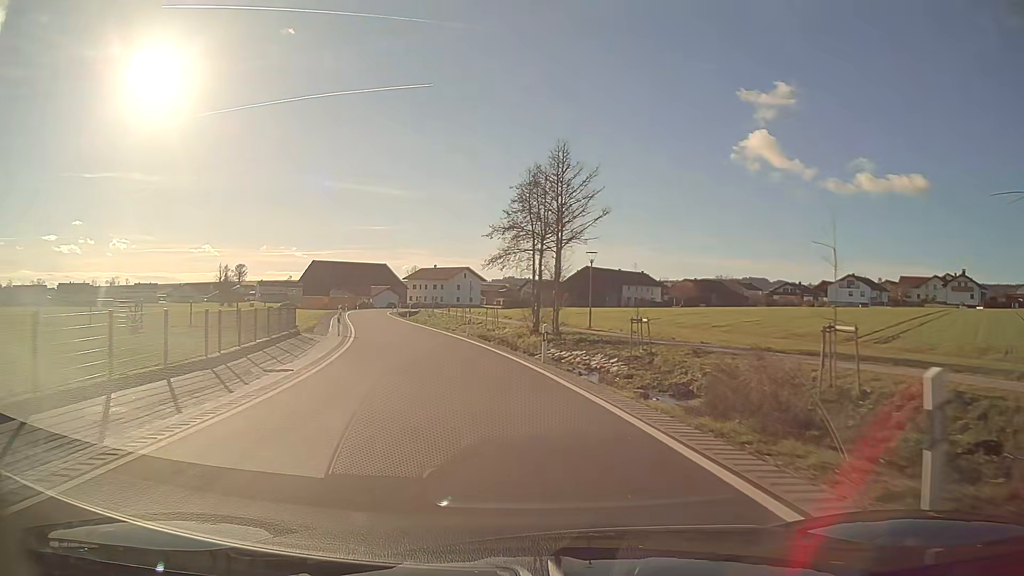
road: secondary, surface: asphalt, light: Day
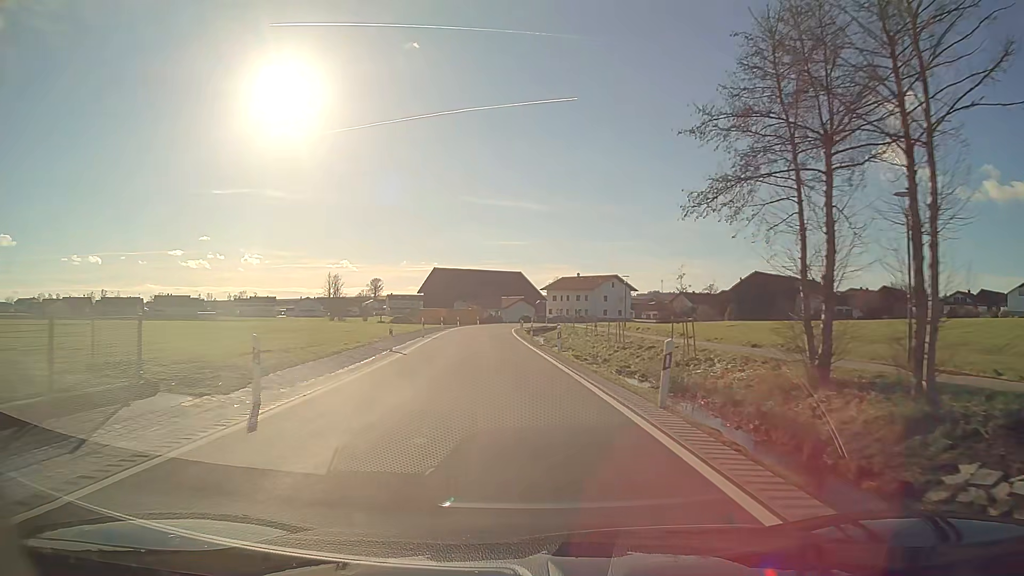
(-2.5, +22.9) m; -11°
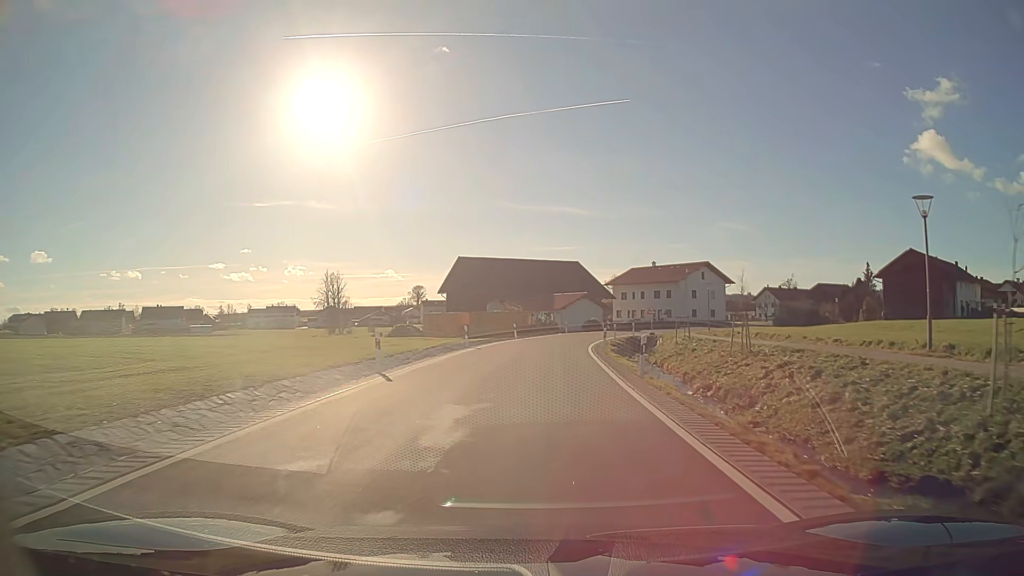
(-1.9, +39.2) m; -3°
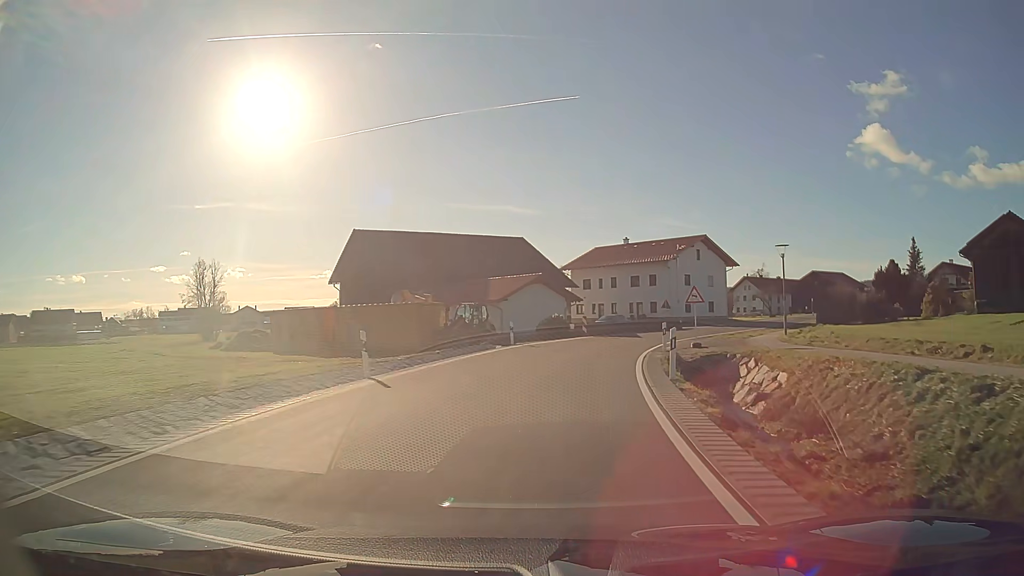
(+1.2, +31.1) m; +6°
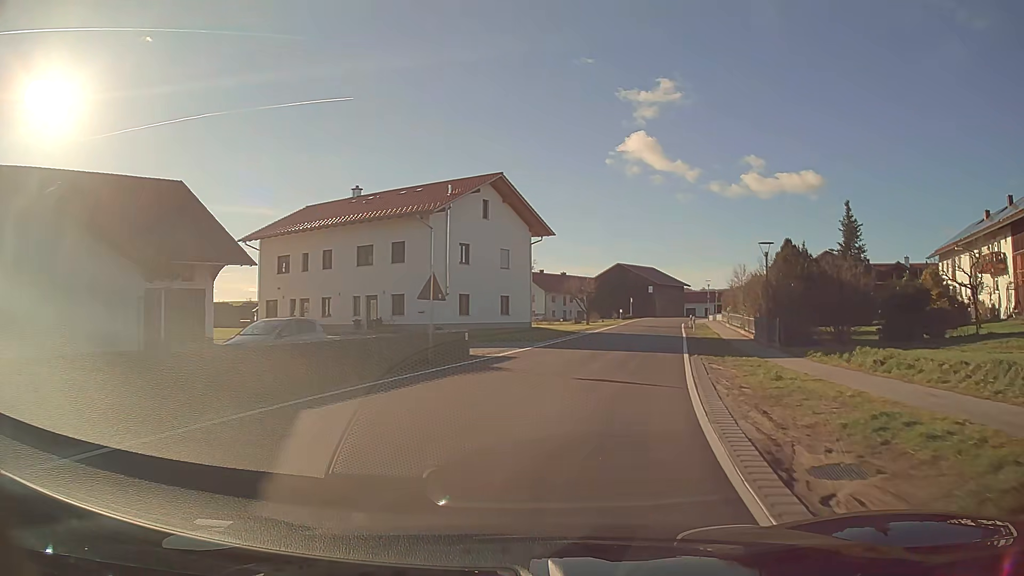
(+6.5, +35.8) m; +22°
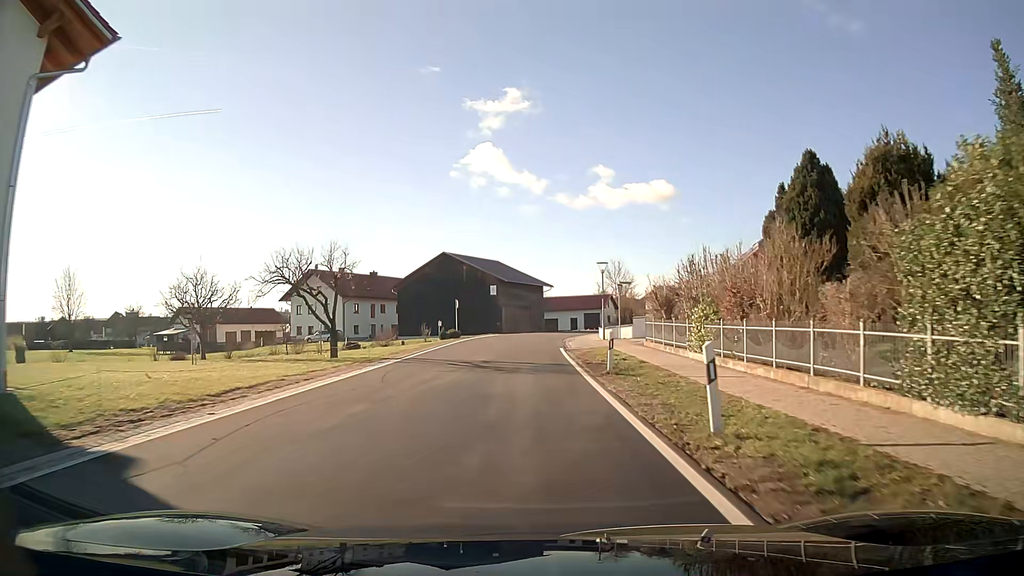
(+5.5, +36.7) m; +11°
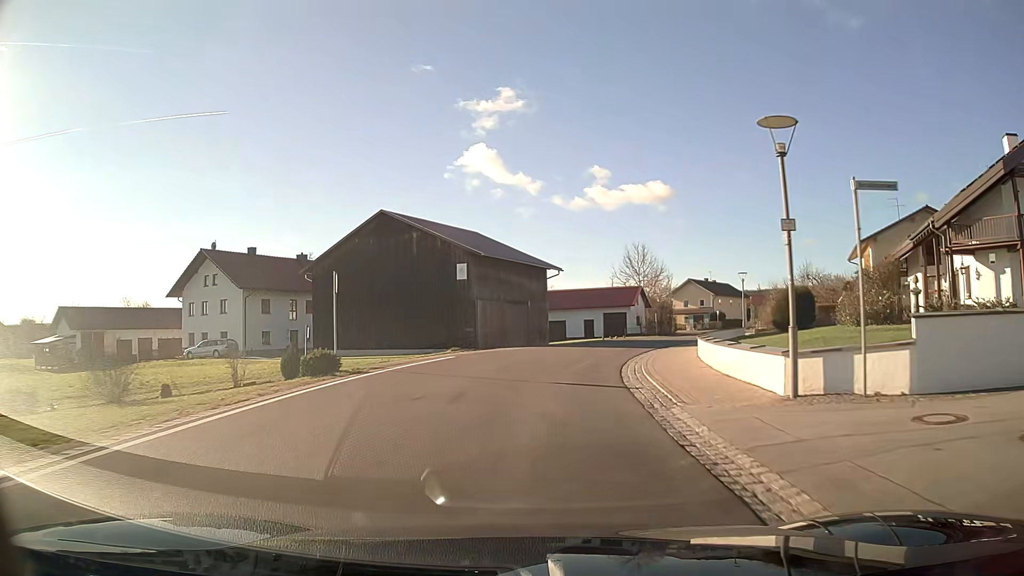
(+0.1, +29.5) m; +1°
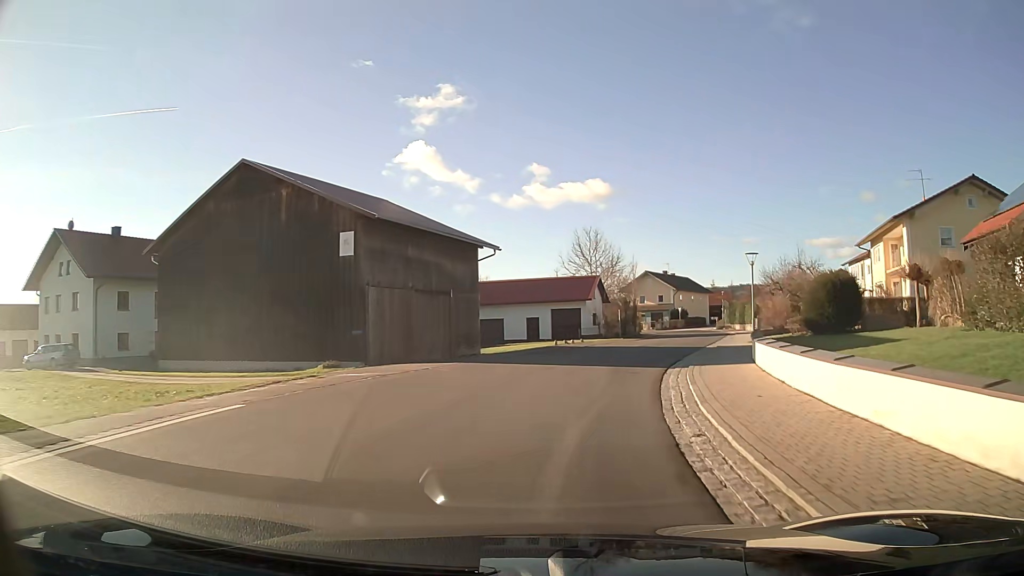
(+0.6, +14.1) m; +6°
(+1, +10) (+2, +20) (+5, +29) (+8, +39) (+11, +48) (+14, +58) (+14, +68) (+13, +78) (+9, +87) (+3, +95) m
